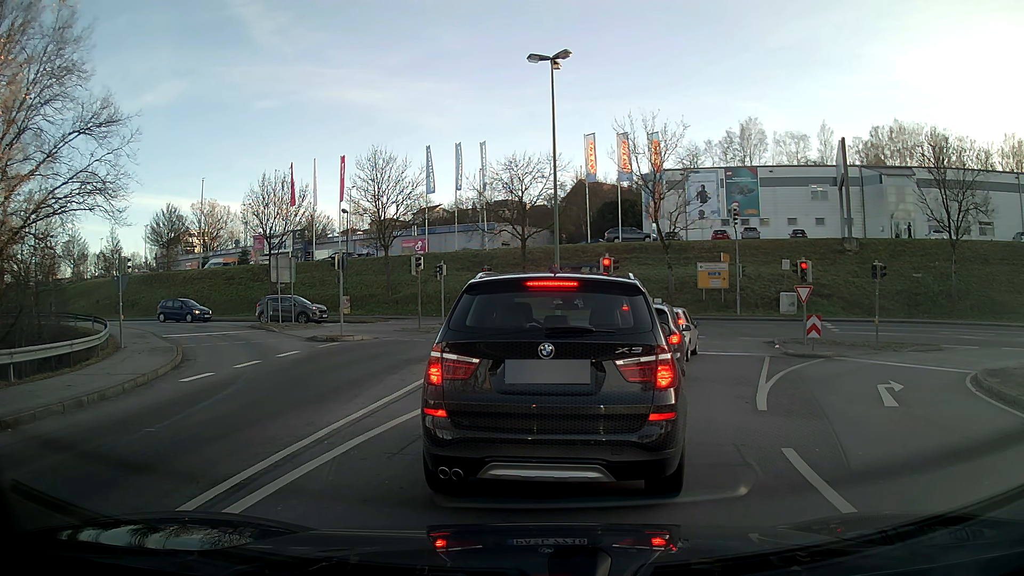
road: primary_link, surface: asphalt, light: Day
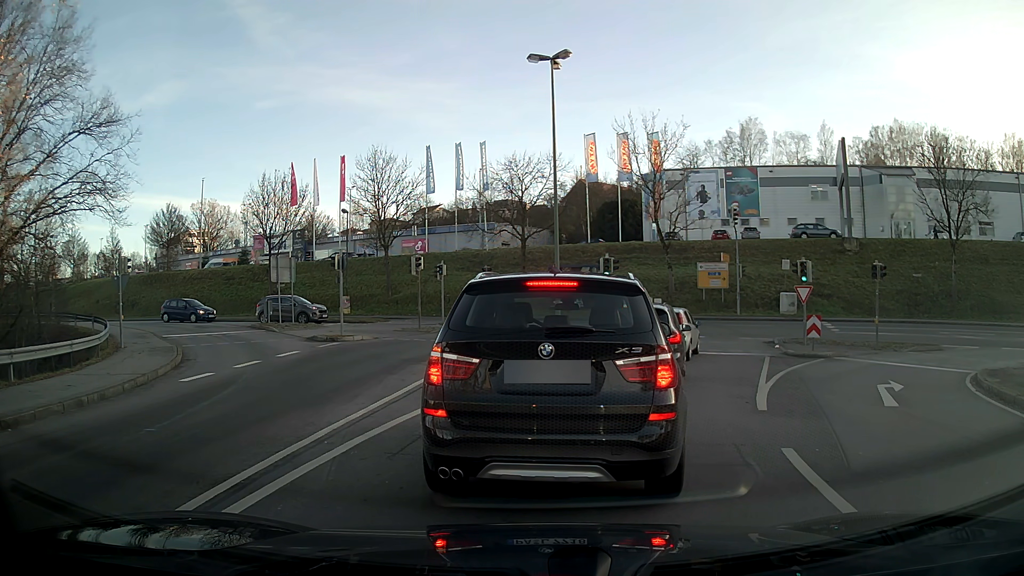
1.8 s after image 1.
(0.0, 0.0) m; 0°
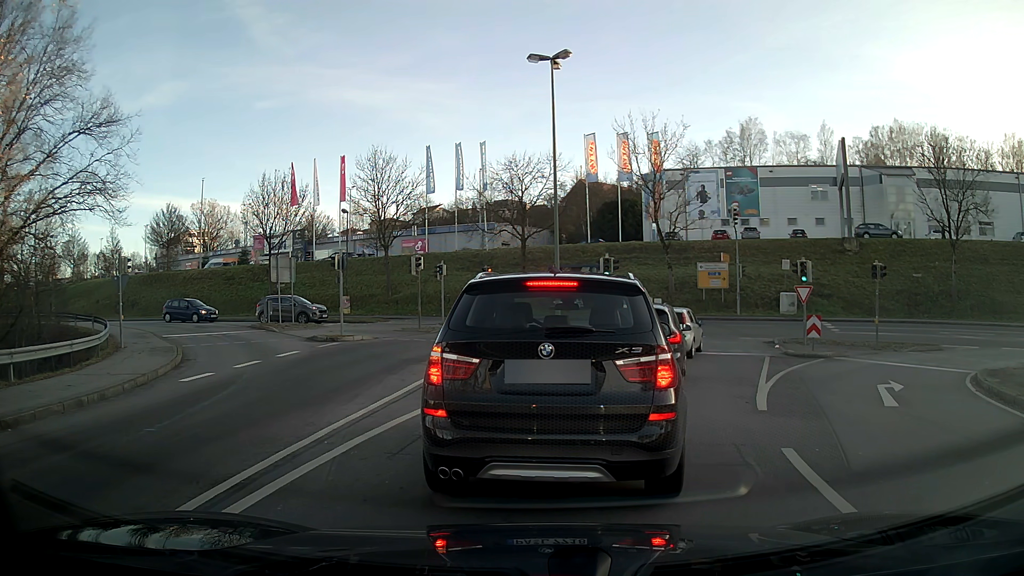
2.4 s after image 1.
(0.0, 0.0) m; 0°
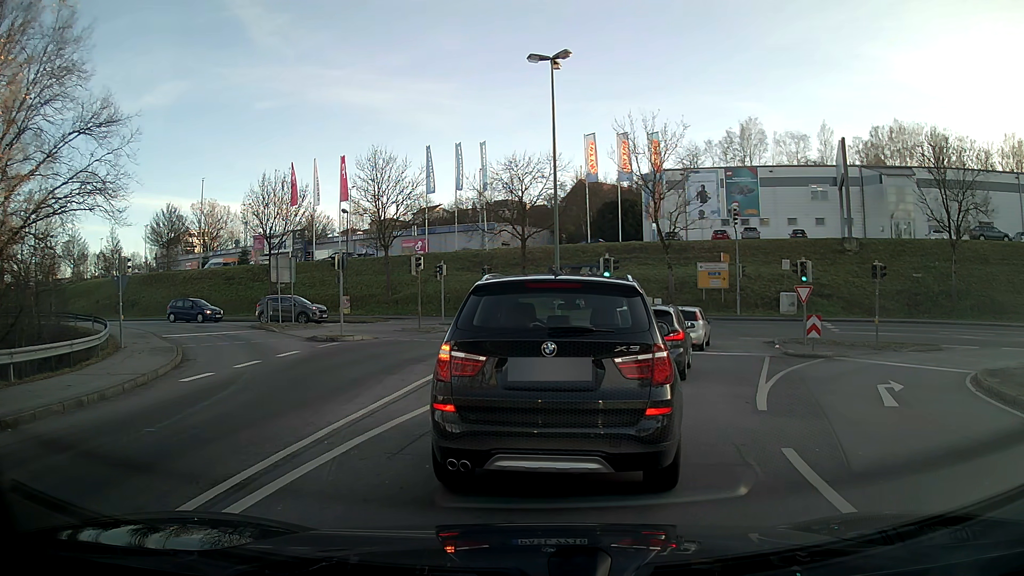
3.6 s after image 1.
(0.0, 0.0) m; 0°
(+1, +10) (+4, +19) (+7, +29) (+3, +38) (-5, +43) (-15, +46) (-25, +48) (-35, +50) (-44, +52) (-54, +54) m
